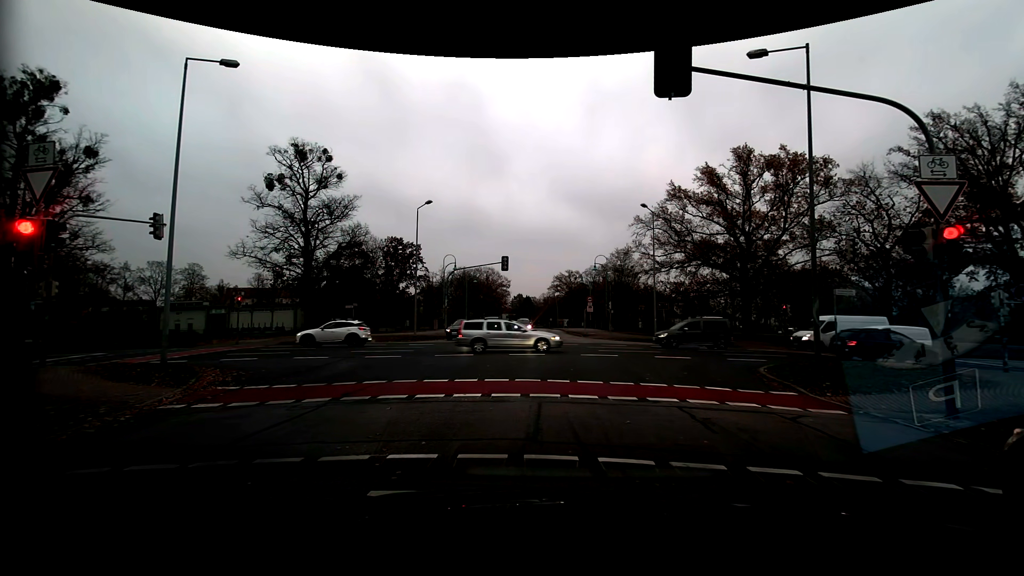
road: residential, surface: asphalt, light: Day
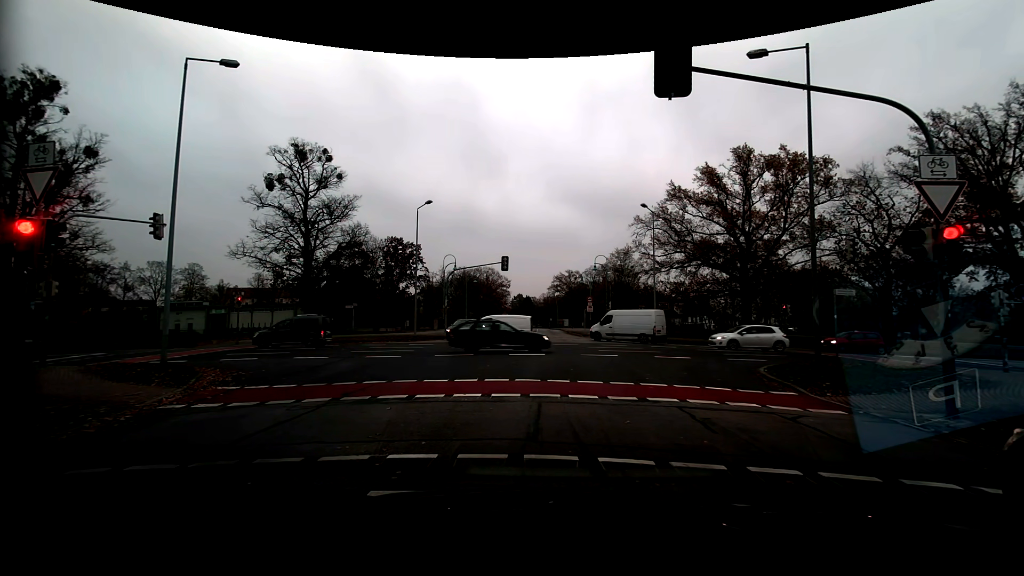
(0.0, 0.0) m; 0°
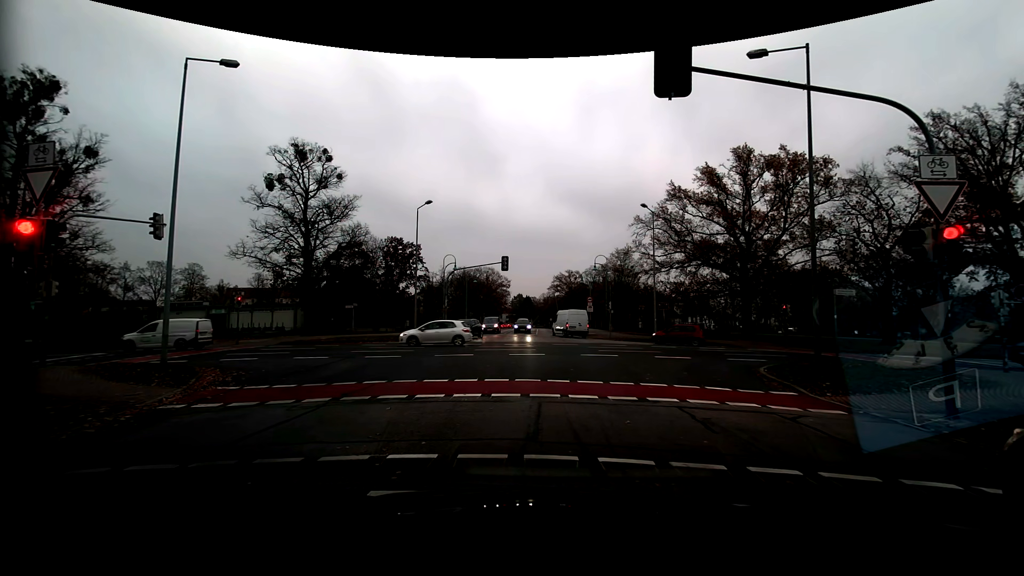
(0.0, 0.0) m; 0°
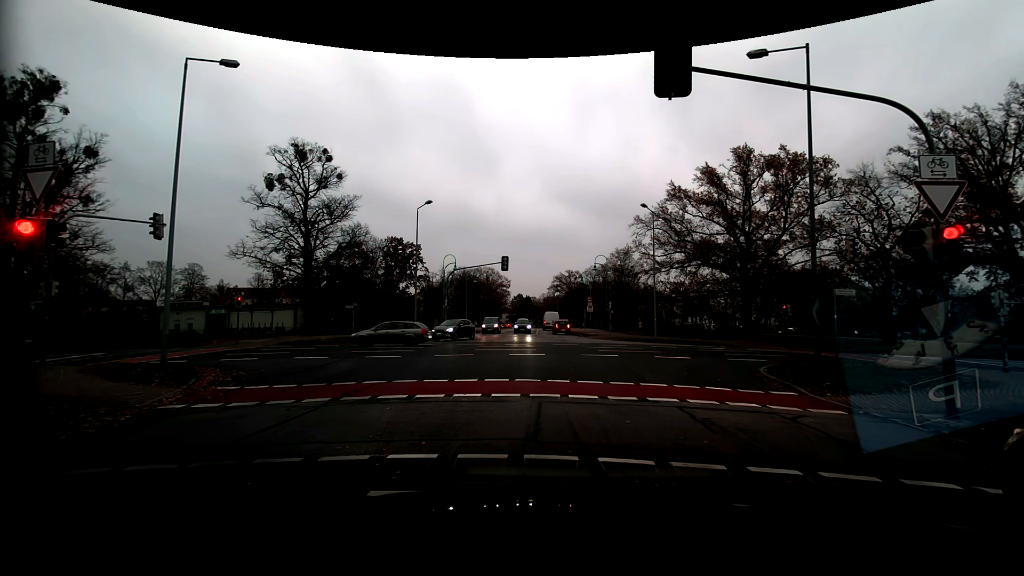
(0.0, 0.0) m; 0°
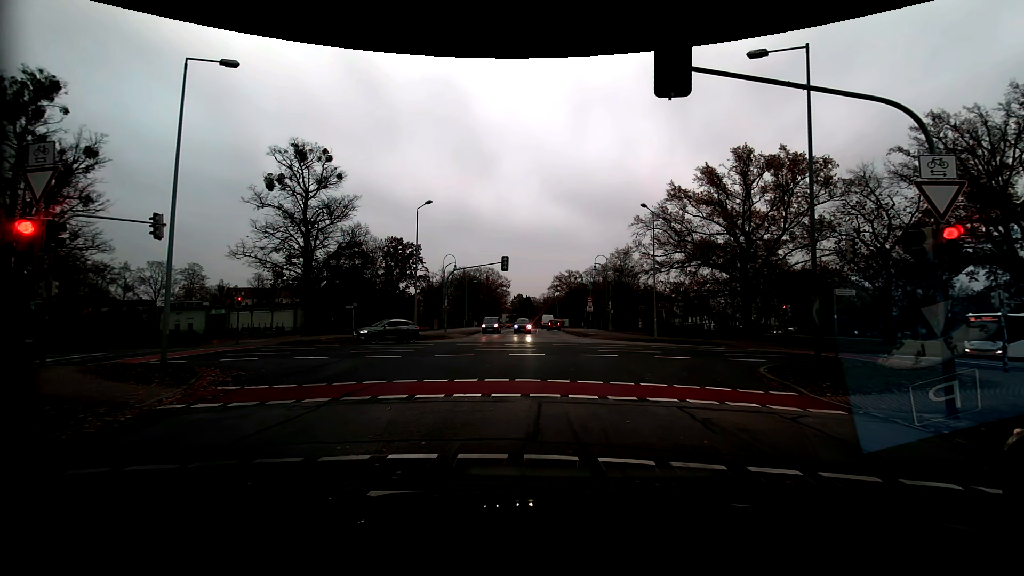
(0.0, 0.0) m; 0°
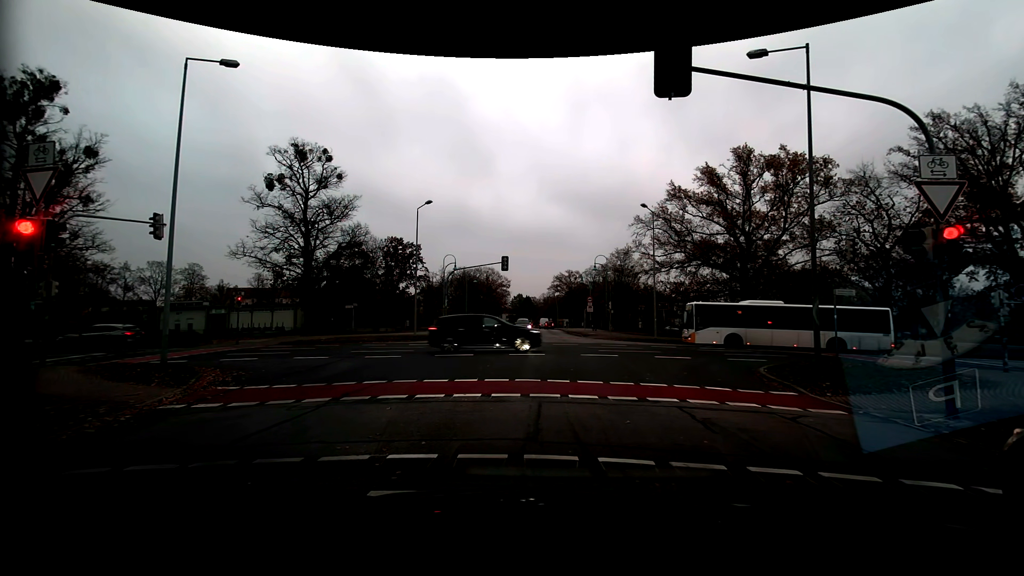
(0.0, 0.0) m; 0°
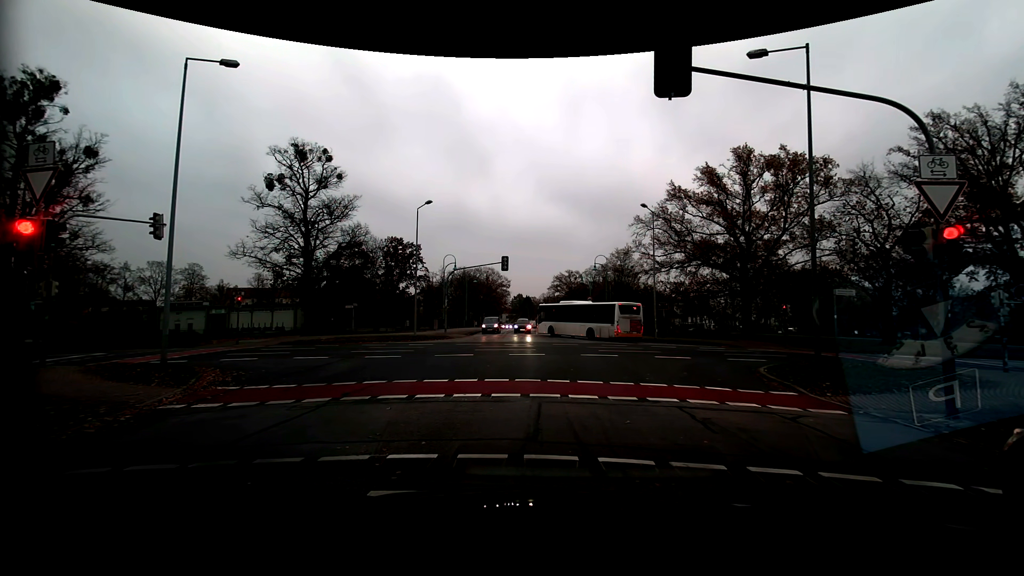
(0.0, 0.0) m; 0°
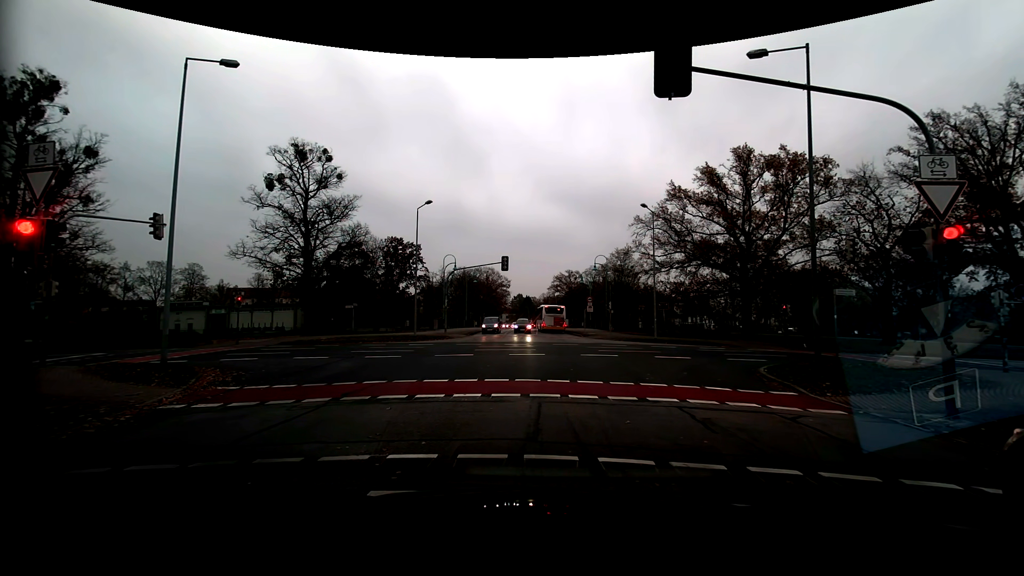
(0.0, 0.0) m; 0°
(0, +10) (0, +20) (-5, +29) (-14, +31) (-24, +31) (-34, +30) (-44, +29) (-54, +27) (-63, +24) (-73, +22) m
